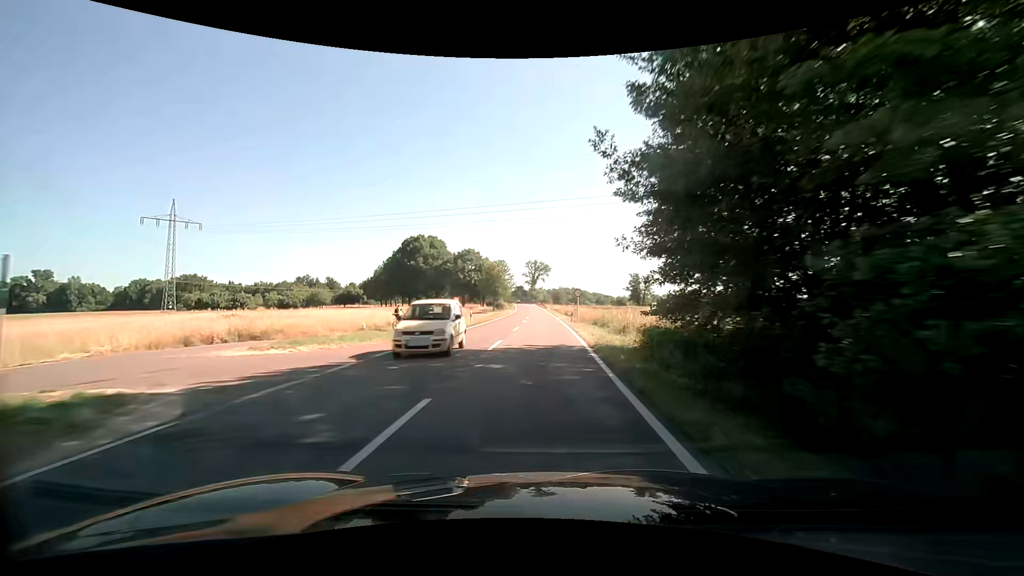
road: secondary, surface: asphalt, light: Day
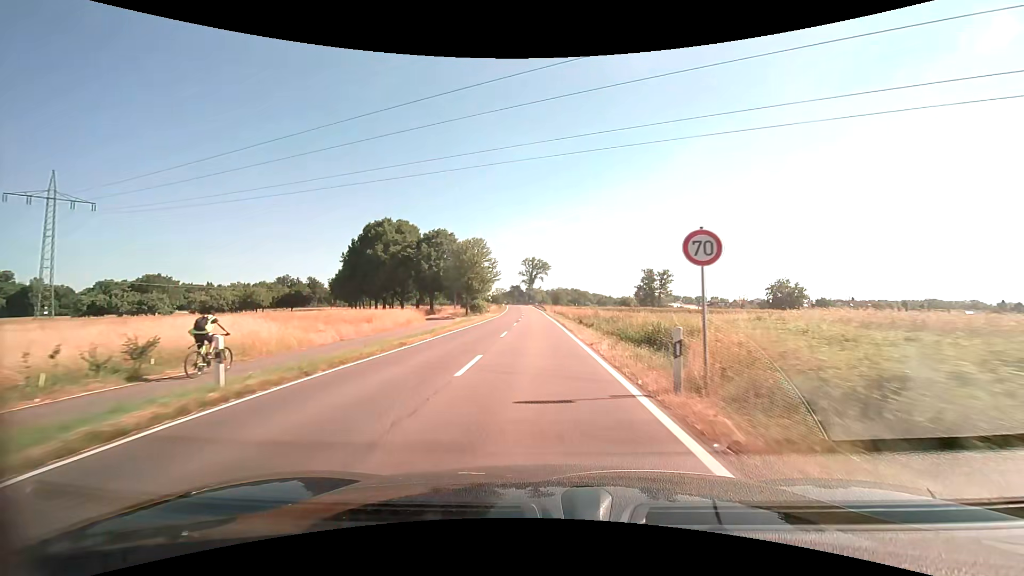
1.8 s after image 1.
(0.0, +29.4) m; 0°
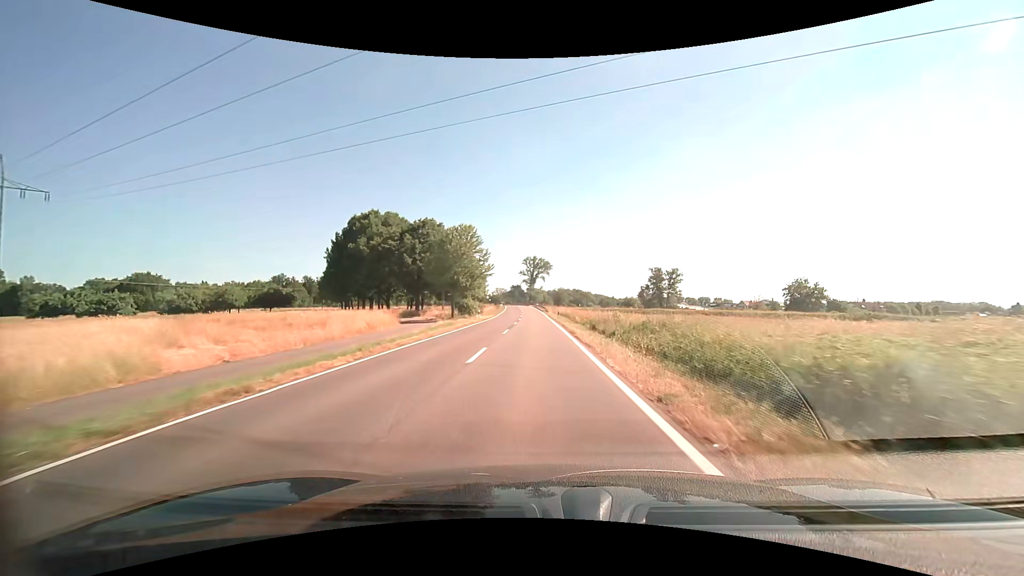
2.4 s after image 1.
(0.0, +9.7) m; 0°
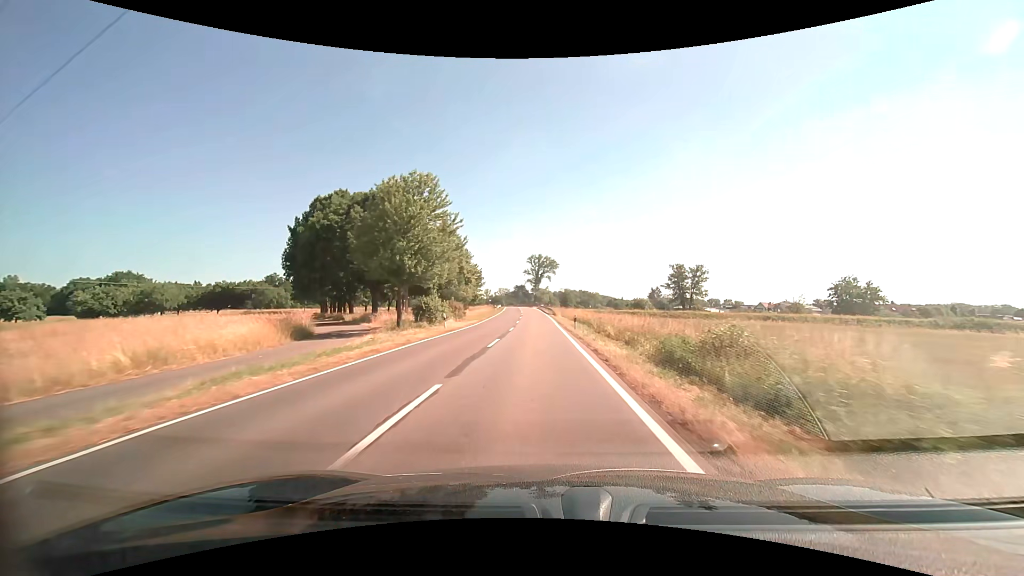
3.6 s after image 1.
(-0.1, +19.4) m; 0°
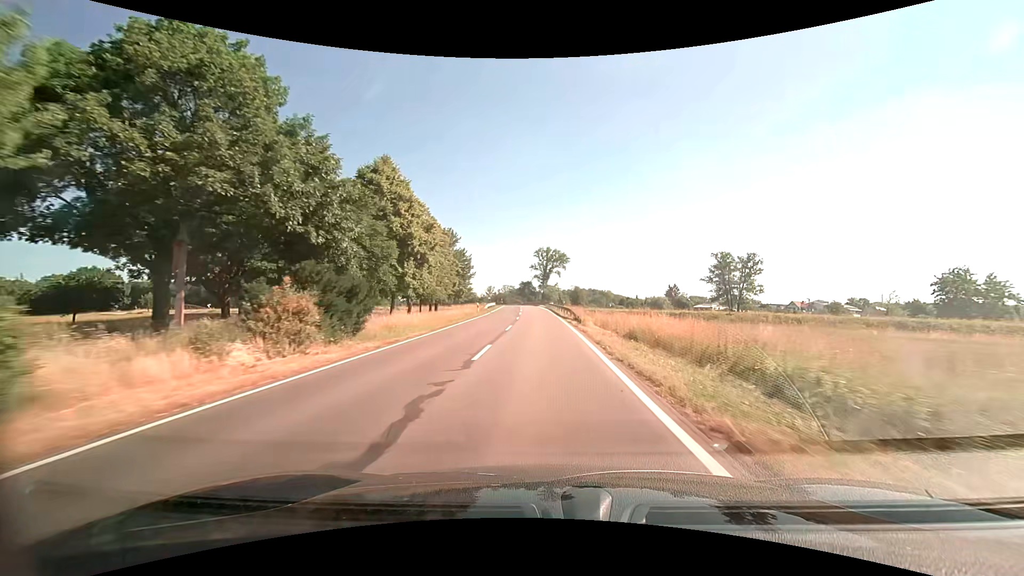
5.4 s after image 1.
(-0.4, +29.1) m; -1°
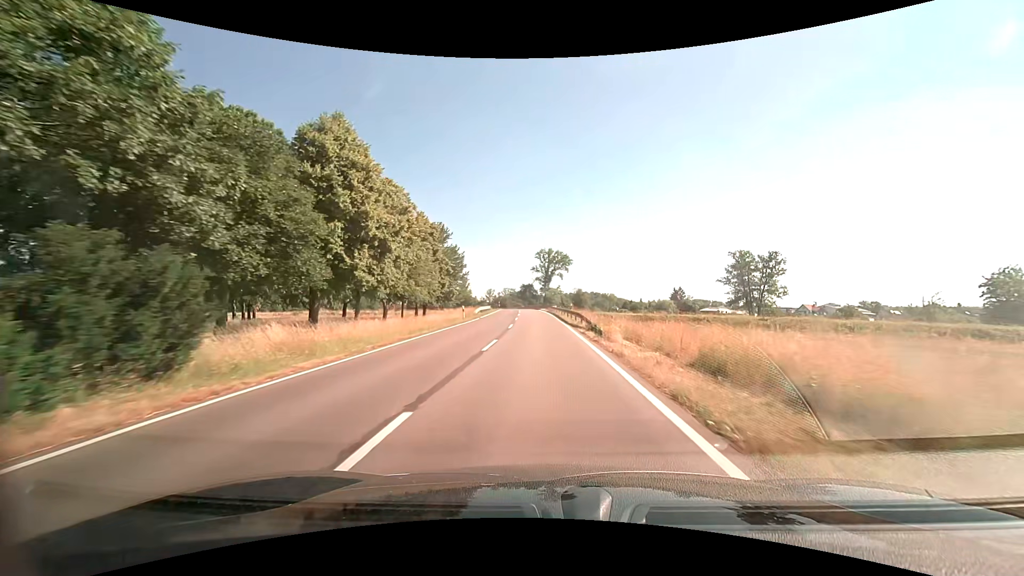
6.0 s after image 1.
(0.0, +9.7) m; 0°
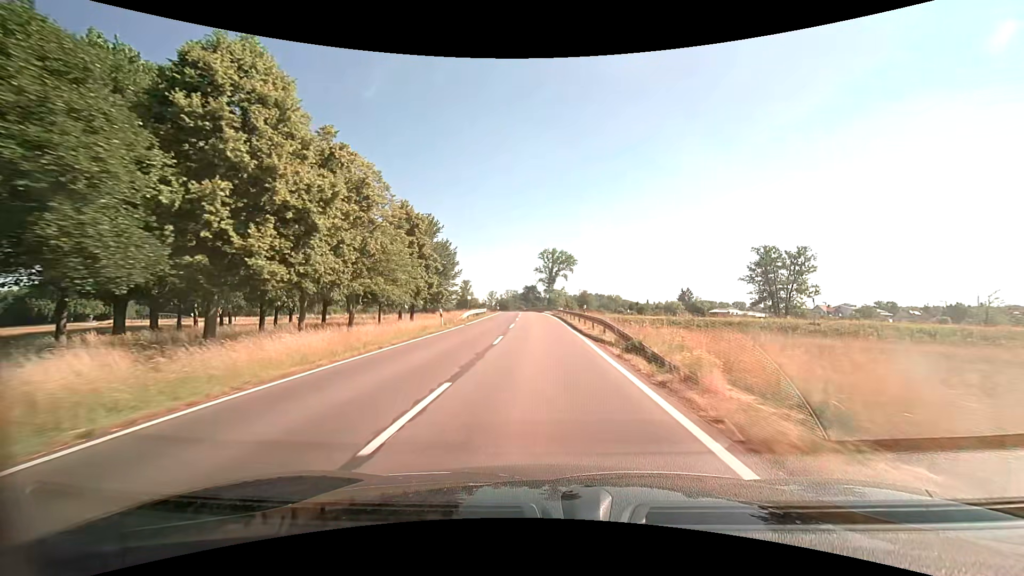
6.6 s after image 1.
(0.0, +9.7) m; -1°
